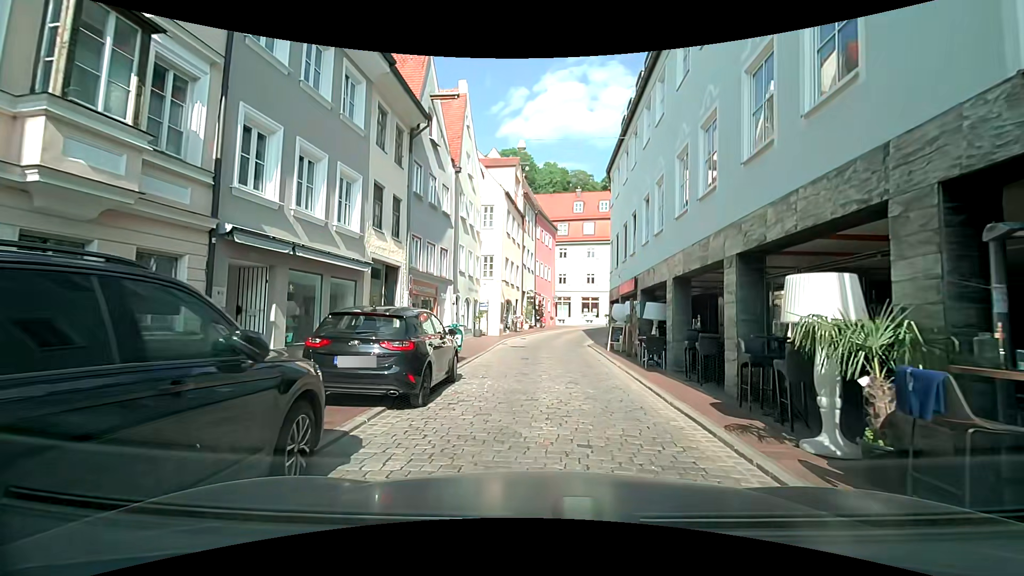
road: residential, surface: sett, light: Day
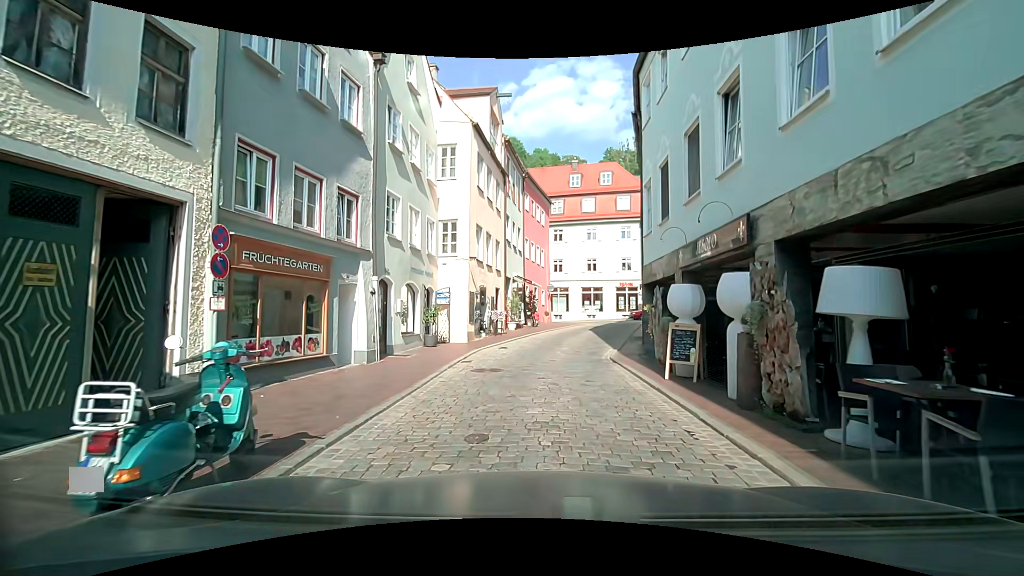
(-0.3, +10.5) m; +1°
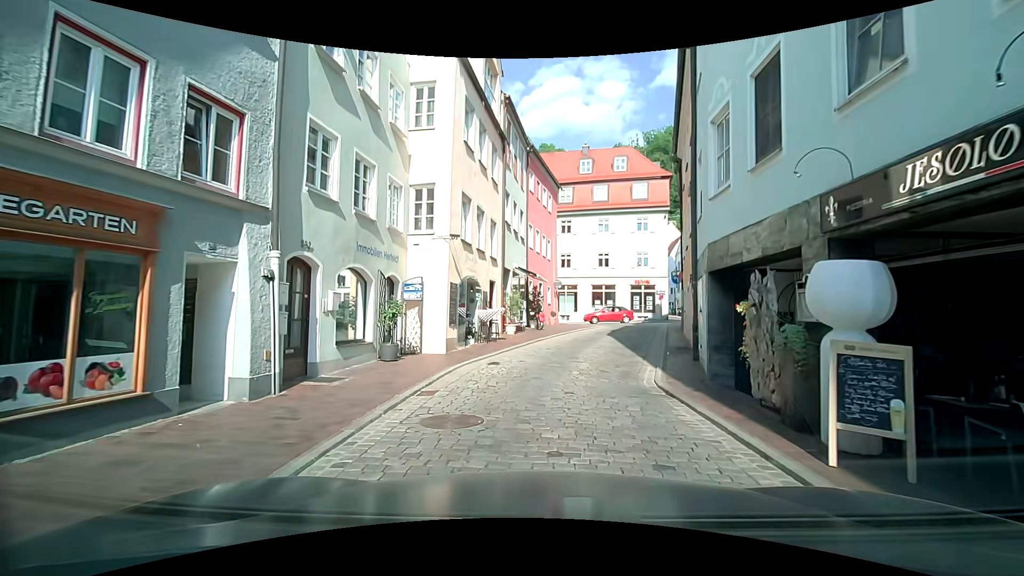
(-0.2, +5.4) m; -3°
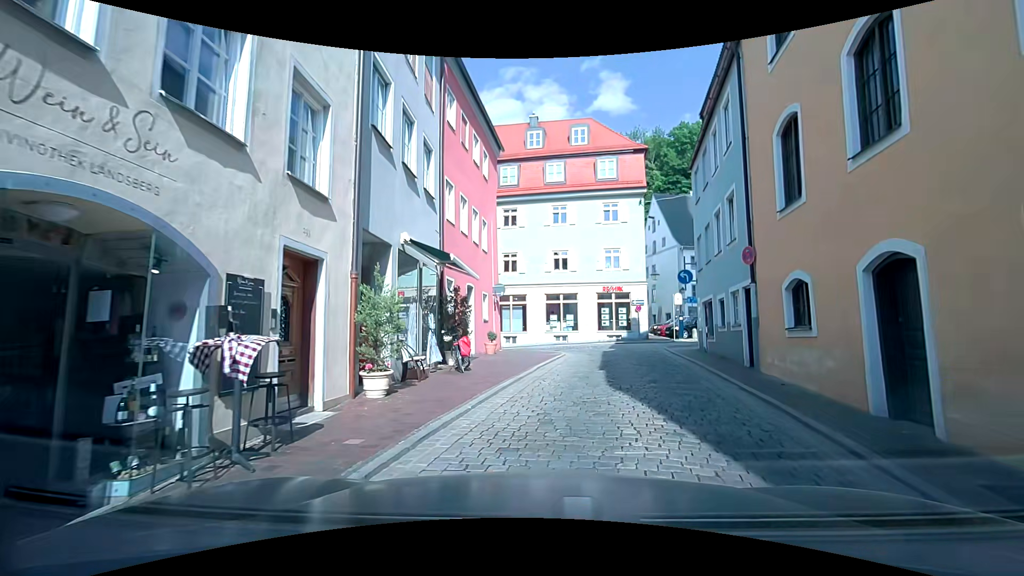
(+0.6, +12.5) m; +7°
